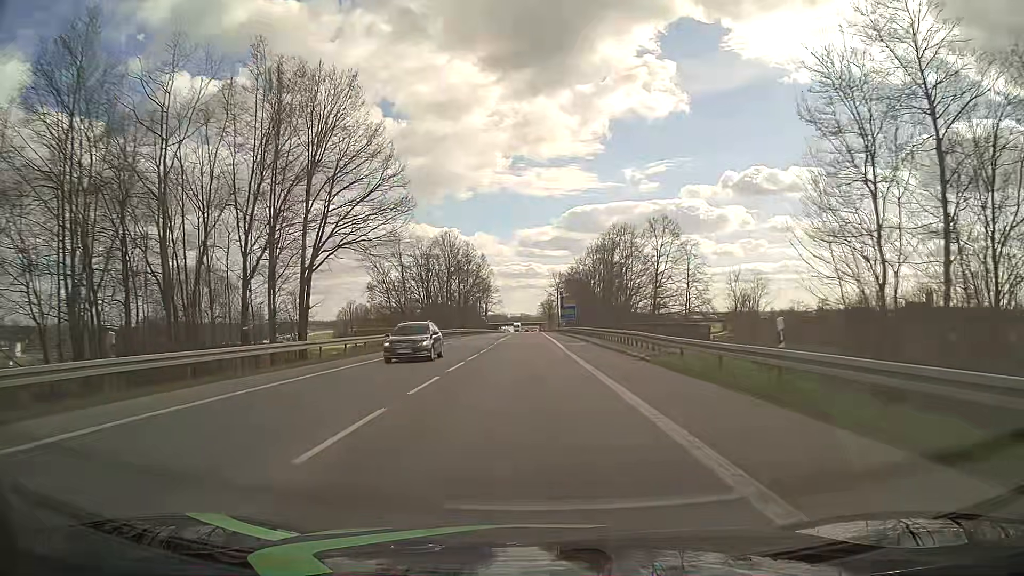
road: primary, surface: asphalt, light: Day
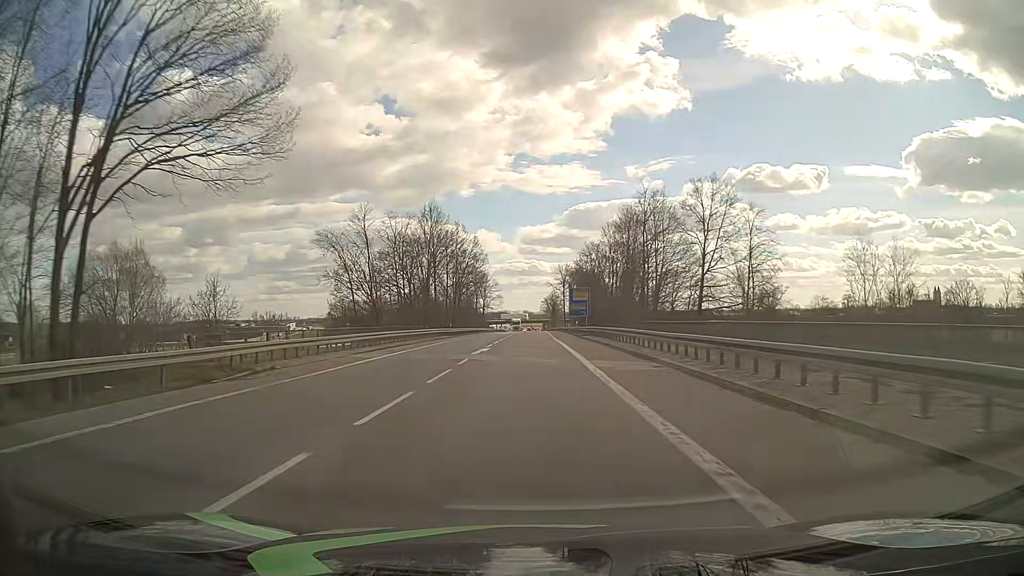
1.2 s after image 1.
(-0.1, +21.6) m; -1°
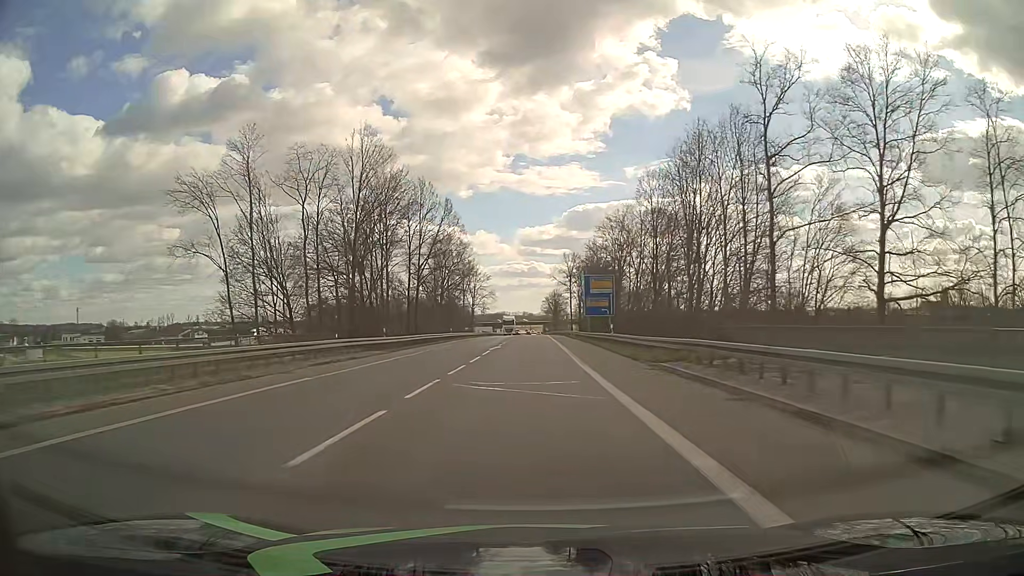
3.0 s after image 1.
(0.0, +32.6) m; 0°
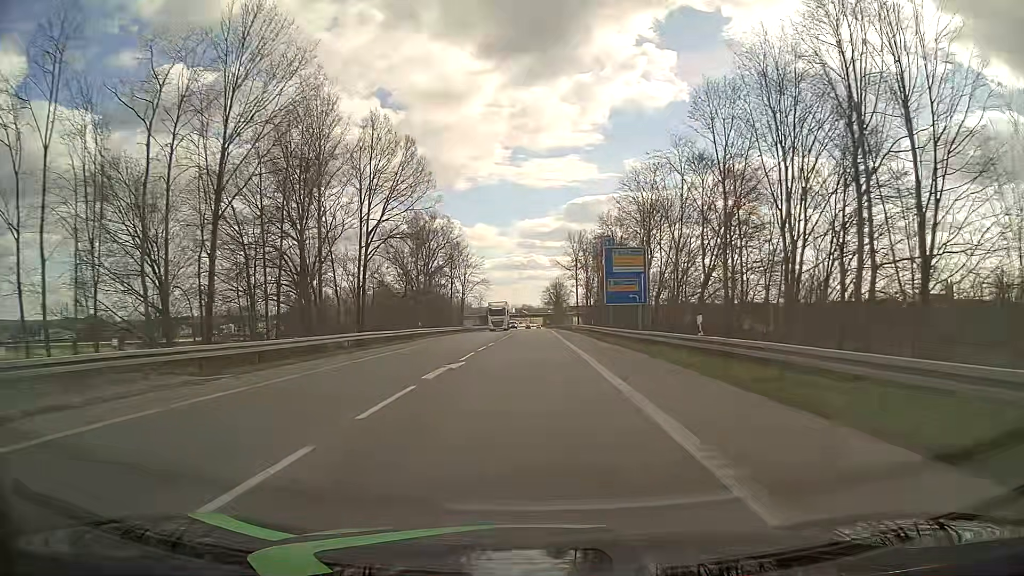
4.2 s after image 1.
(+0.1, +21.4) m; 0°
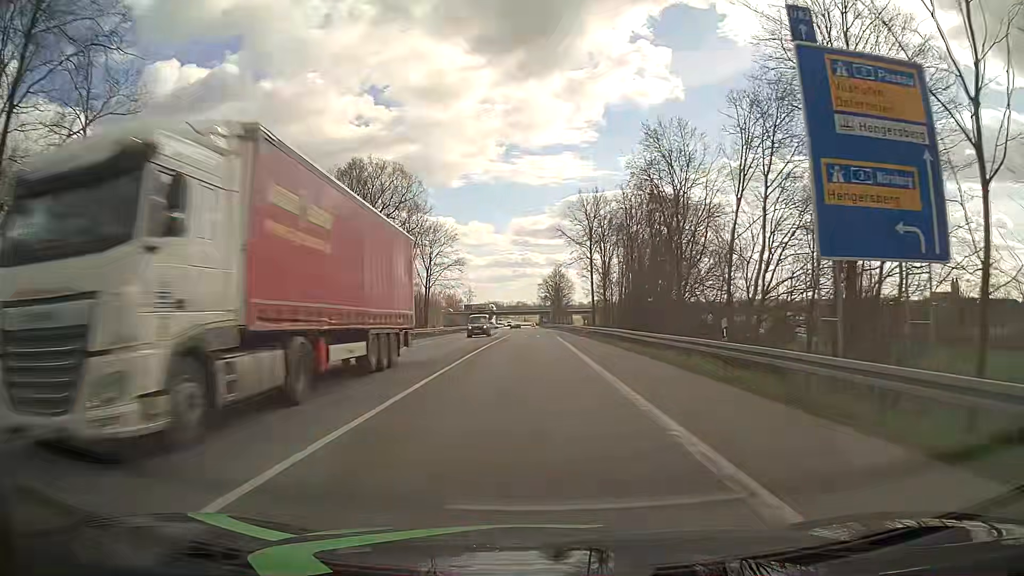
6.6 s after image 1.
(0.0, +39.8) m; 0°
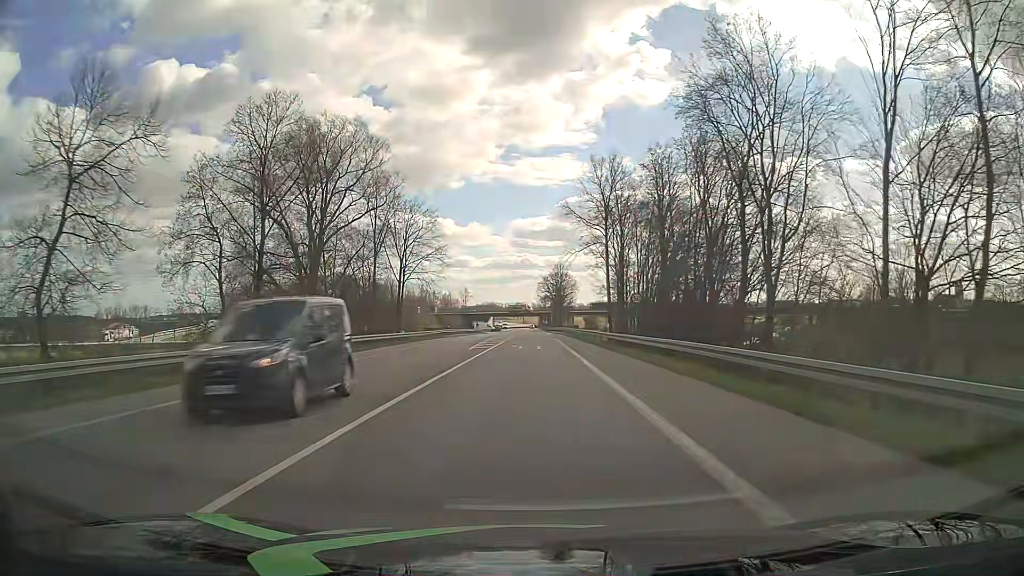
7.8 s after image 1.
(+0.1, +18.4) m; 0°
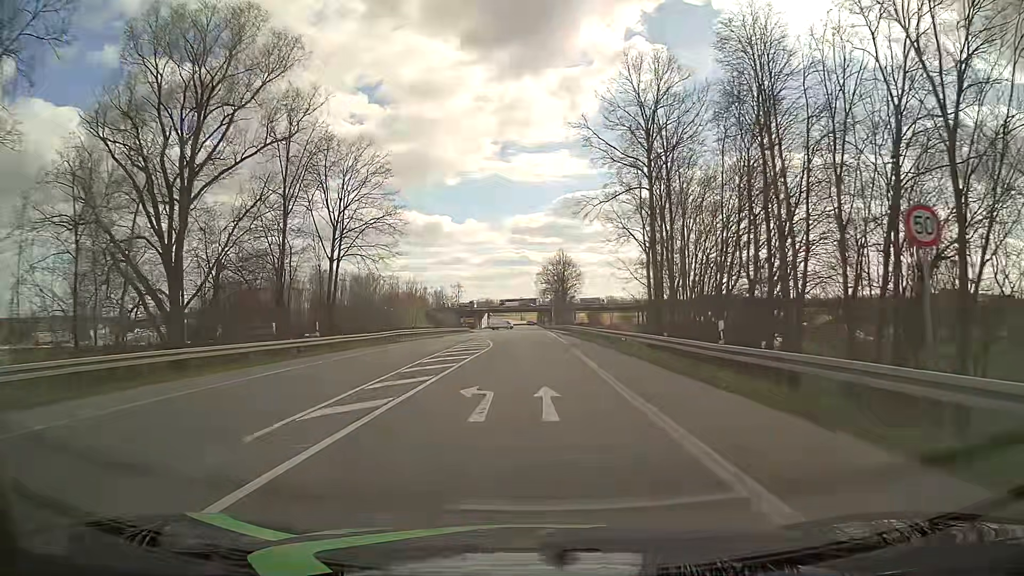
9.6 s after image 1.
(0.0, +25.6) m; 0°
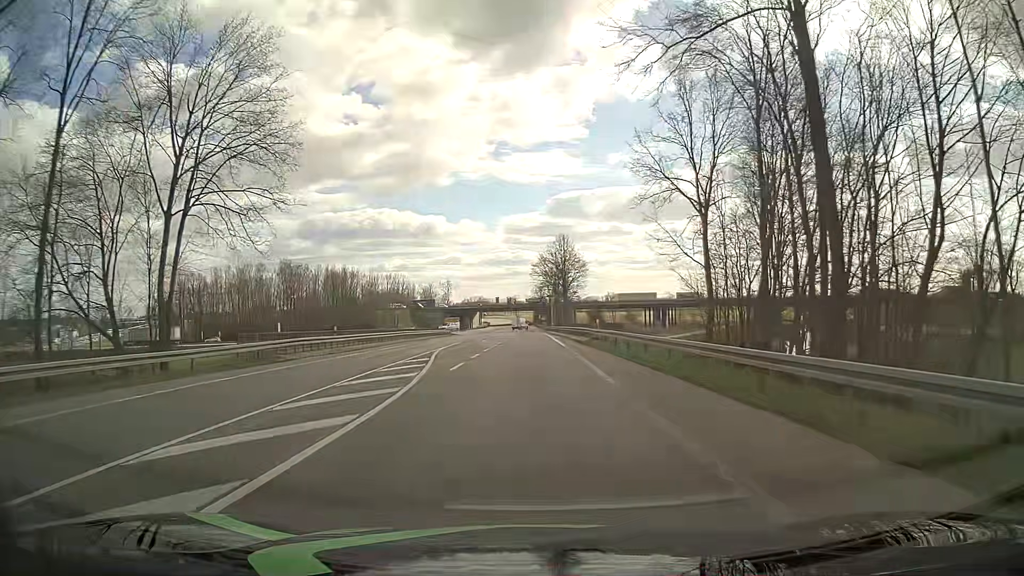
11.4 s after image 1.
(+0.1, +24.2) m; 0°
(0, +10) (0, +20) (0, +30) (0, +40) (0, +50) (0, +60) (0, +70) (0, +80) (0, +90) (0, +100) m
